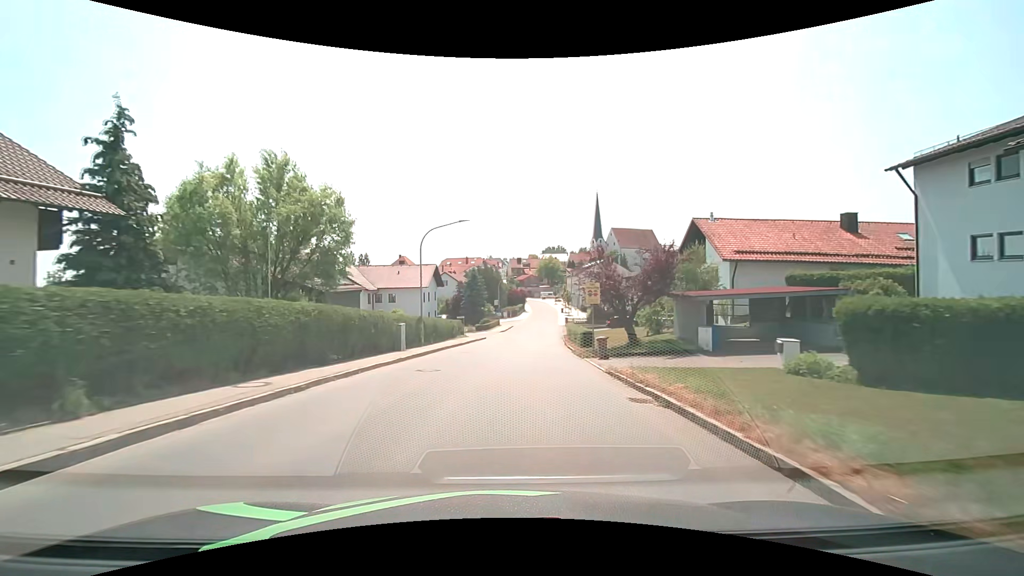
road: tertiary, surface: asphalt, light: Day
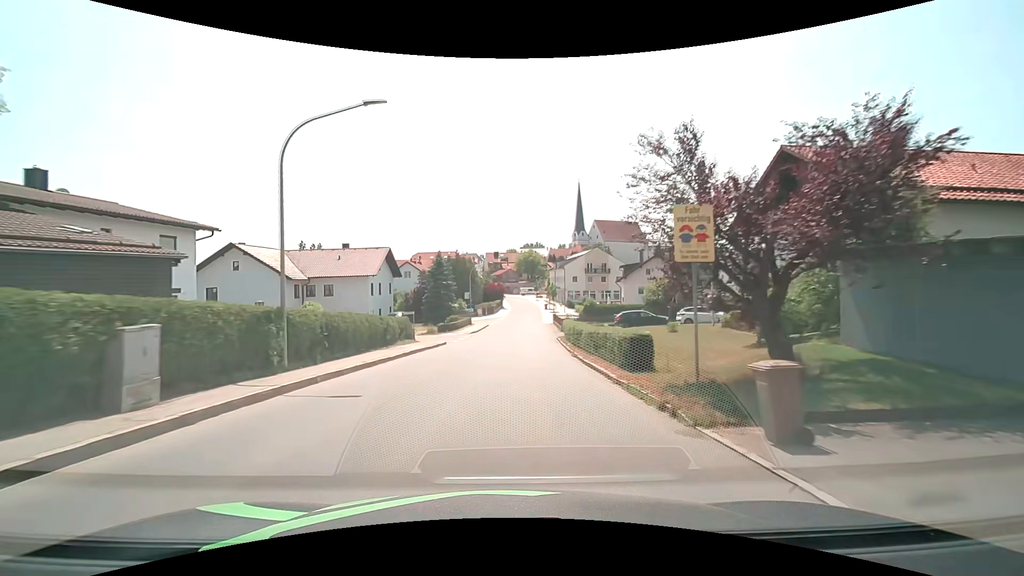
(+0.4, +15.2) m; +3°
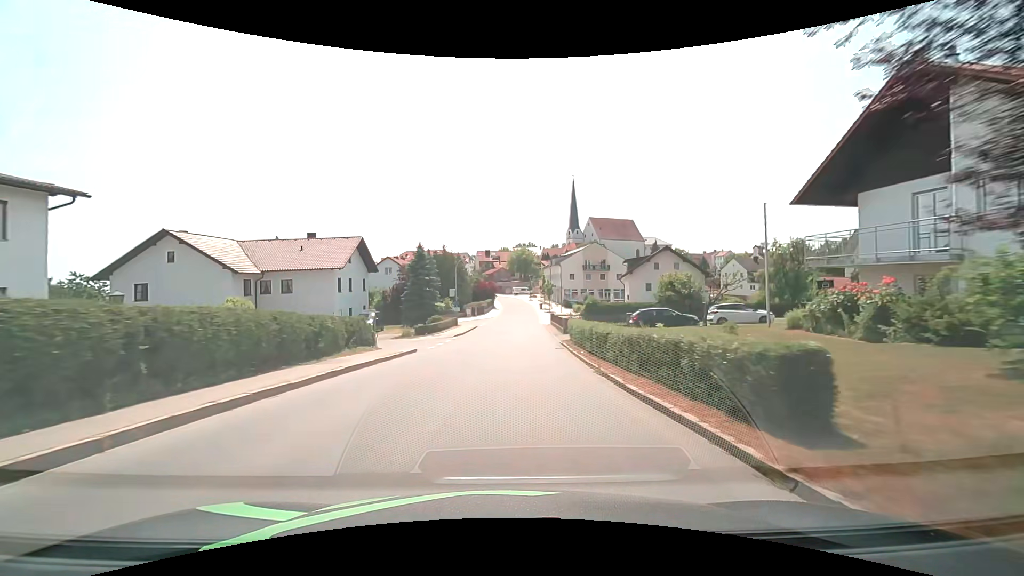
(+0.1, +7.6) m; +1°
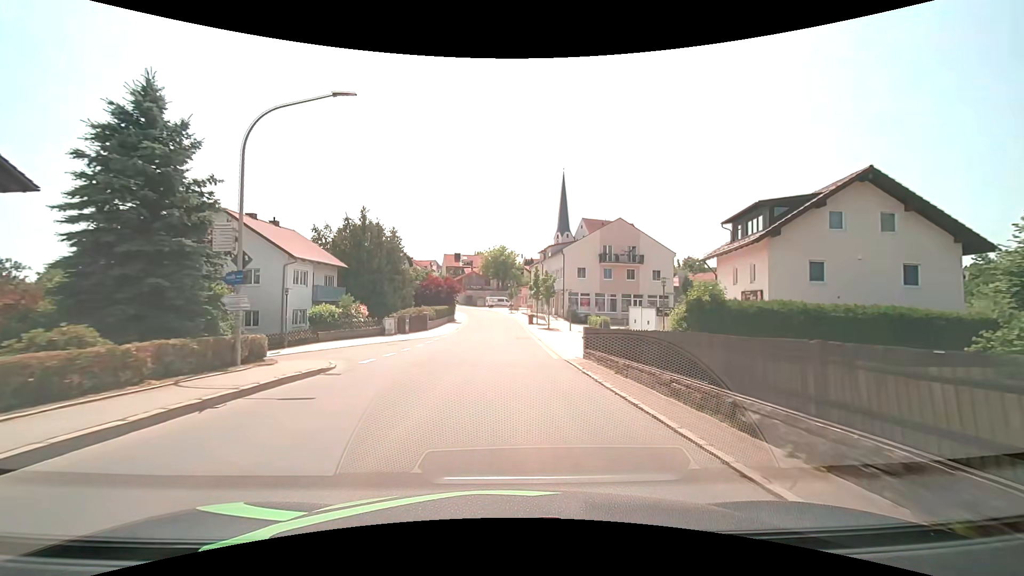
(+0.9, +37.8) m; +3°
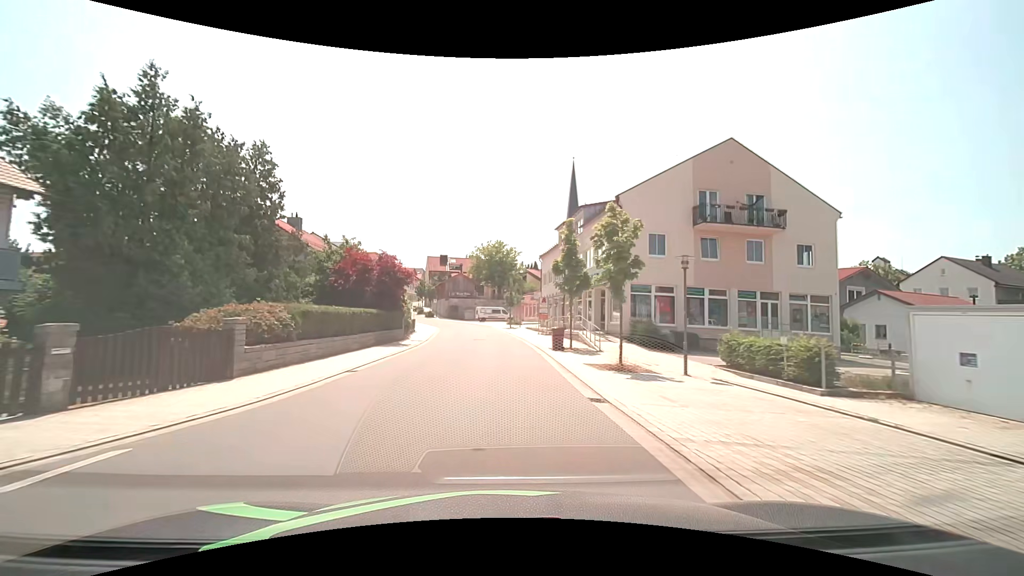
(0.0, +30.2) m; 0°
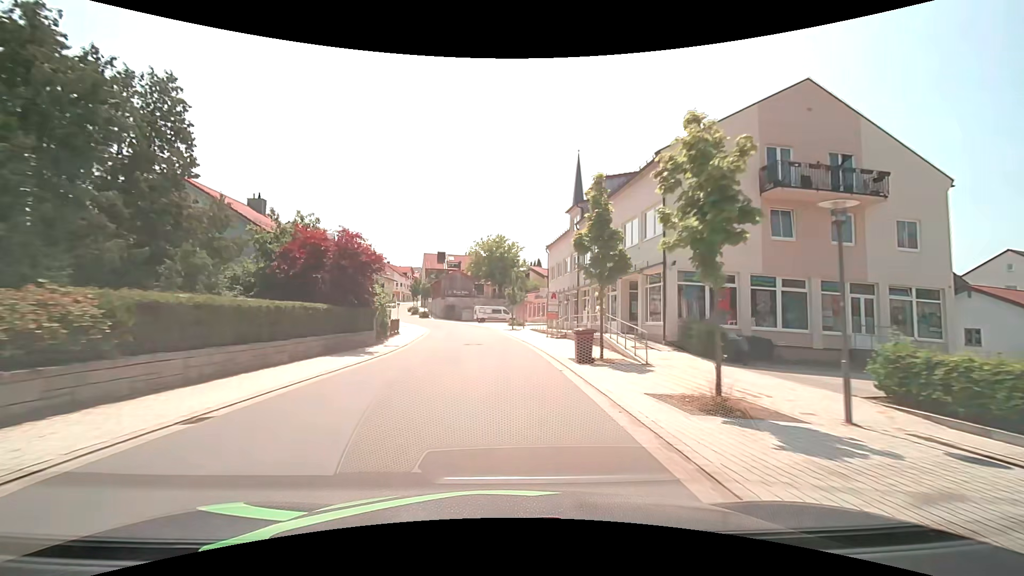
(0.0, +7.5) m; 0°
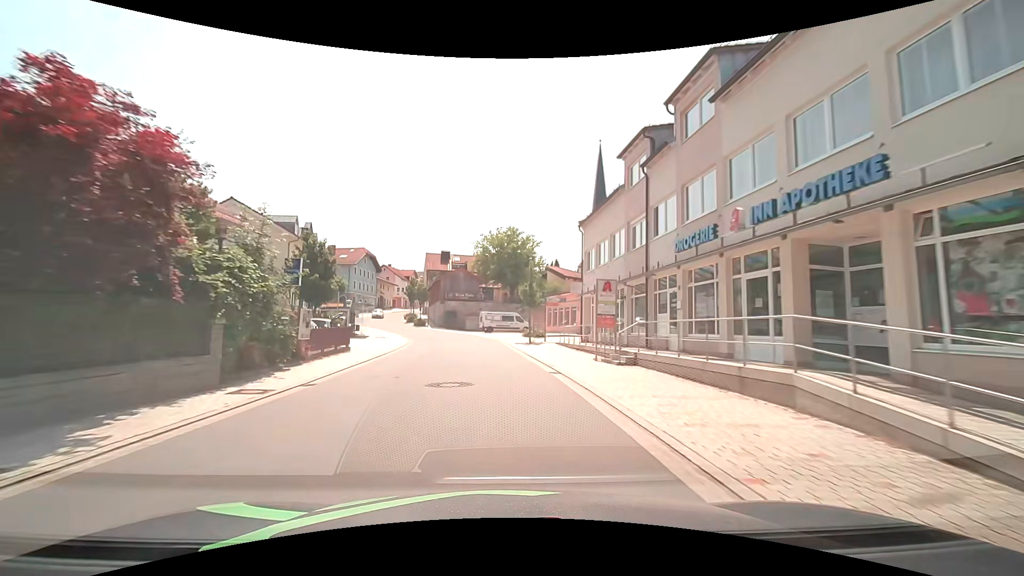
(-0.1, +14.9) m; -1°
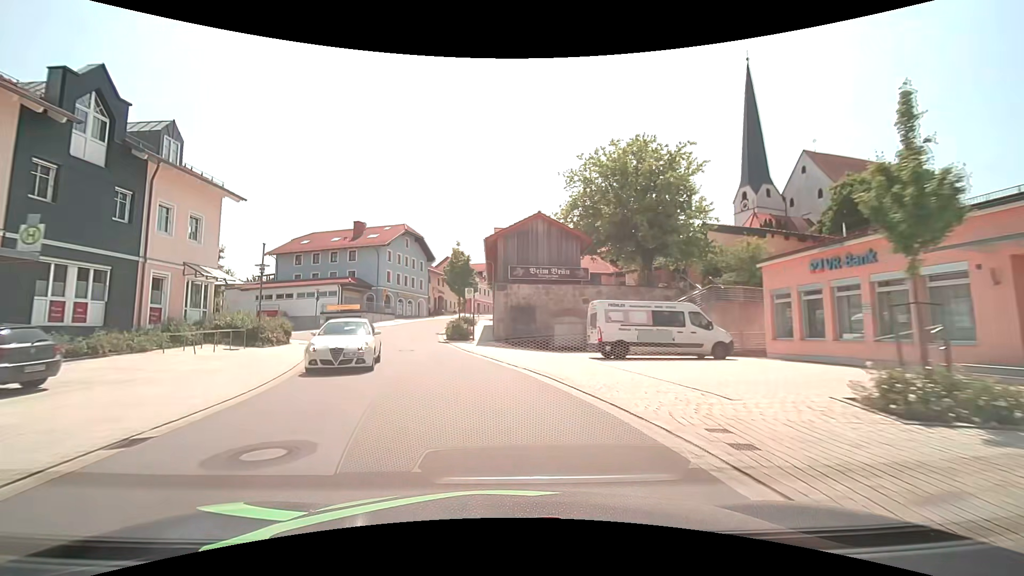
(-2.4, +36.9) m; -10°
(-1, +10) (-3, +20) (-5, +29) (-8, +39) (-9, +49) (-9, +59) (-8, +69) (-6, +79) (-4, +89) (-1, +98) m
